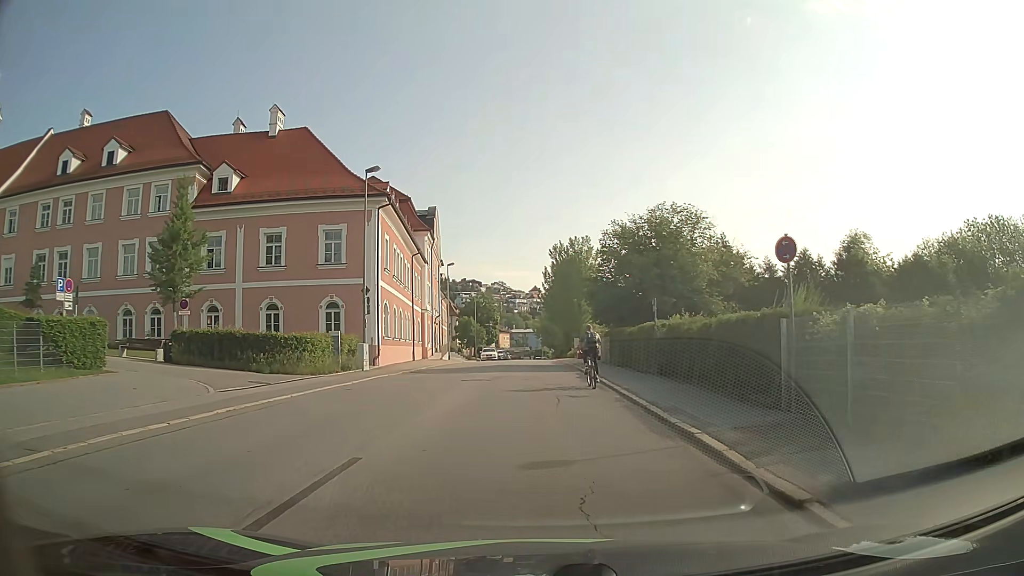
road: tertiary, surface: asphalt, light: Day
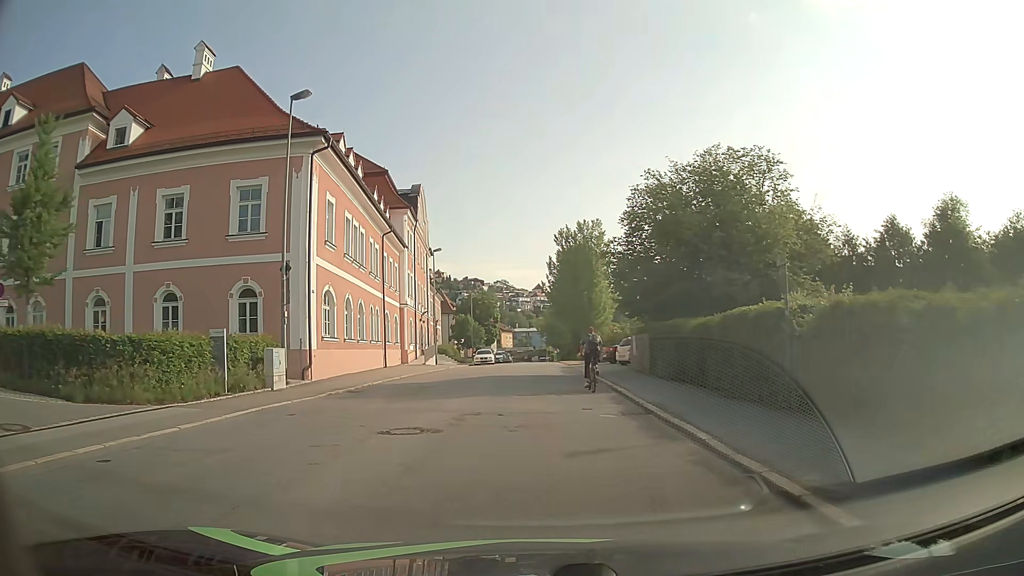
(0.0, +11.9) m; -1°
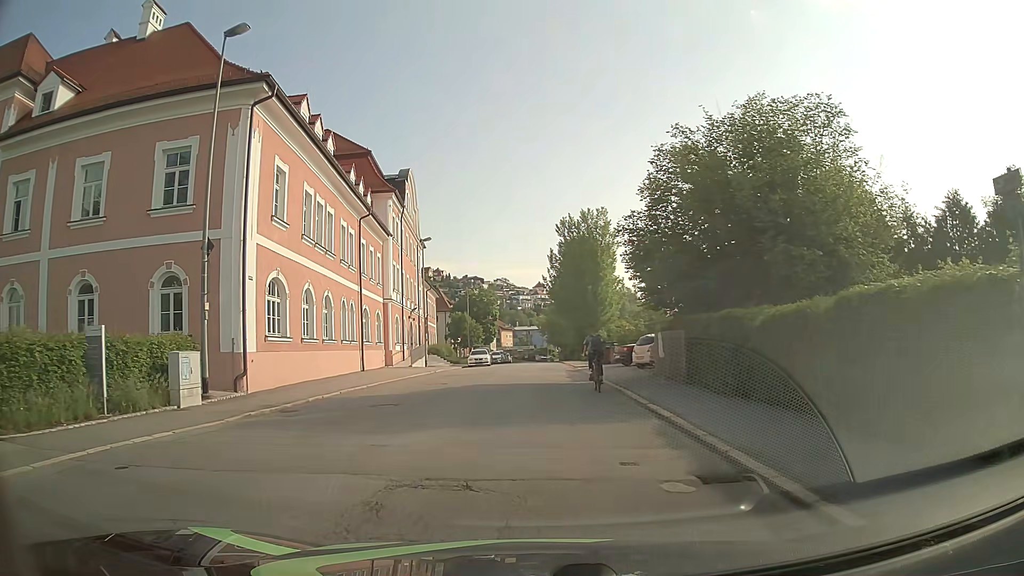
(+0.1, +6.0) m; +1°
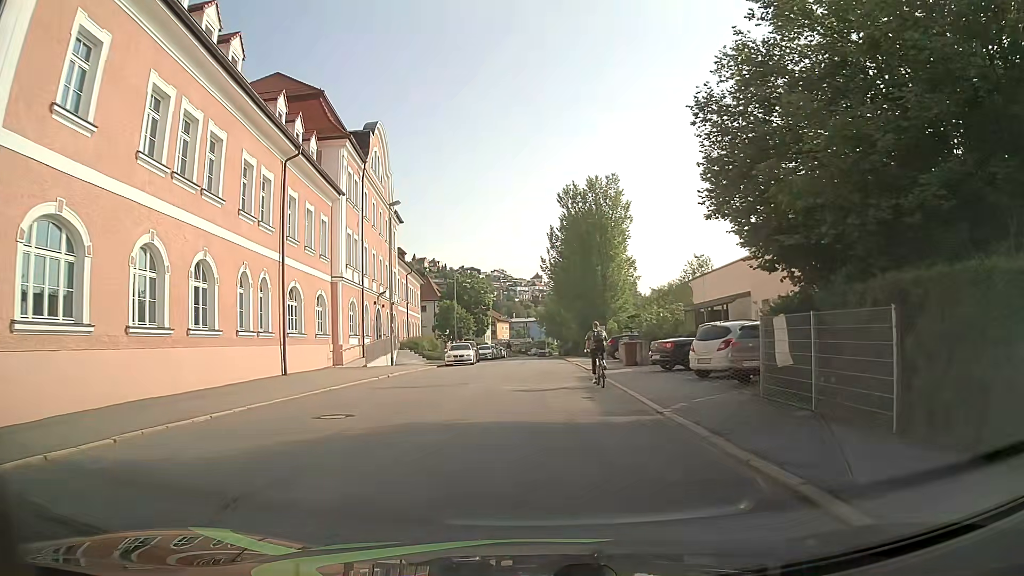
(-0.1, +11.8) m; 0°
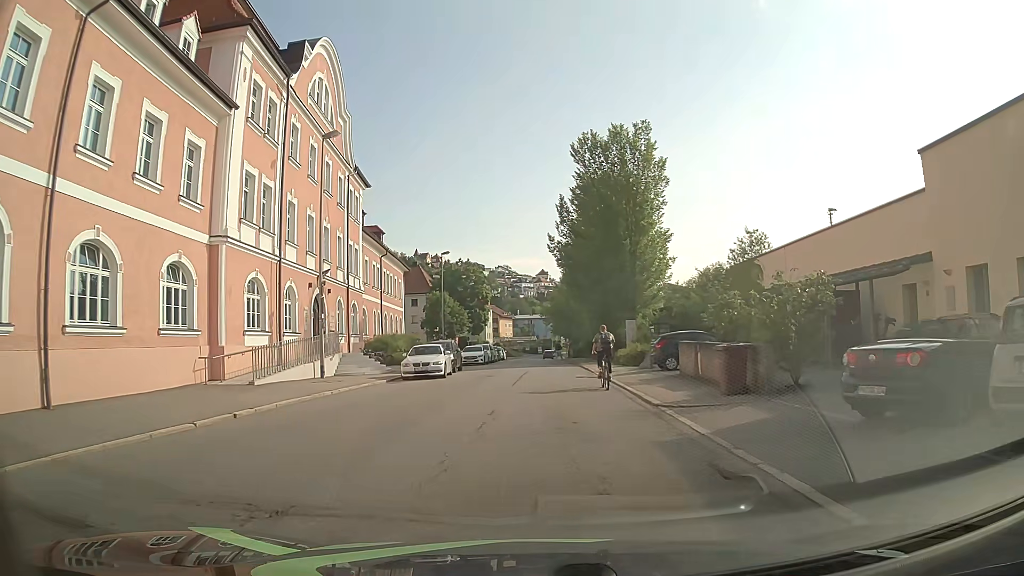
(-0.1, +14.8) m; -2°
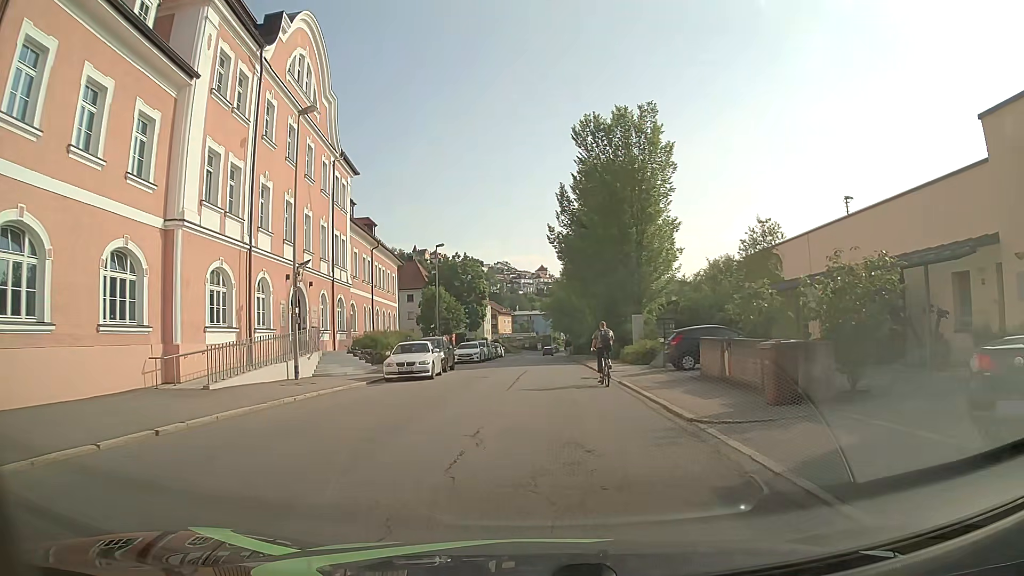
(+0.1, +3.0) m; -1°
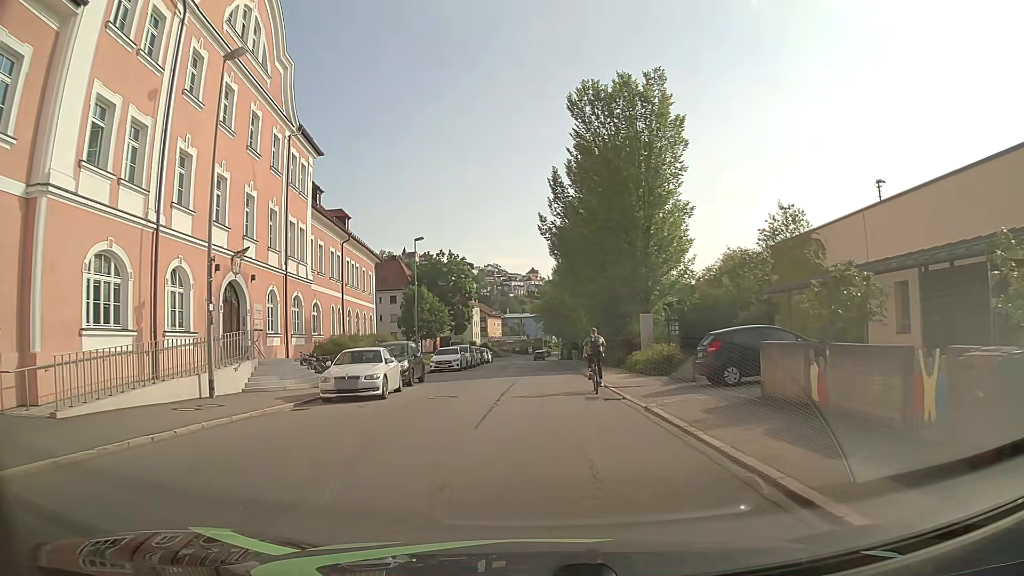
(+0.2, +6.3) m; +3°
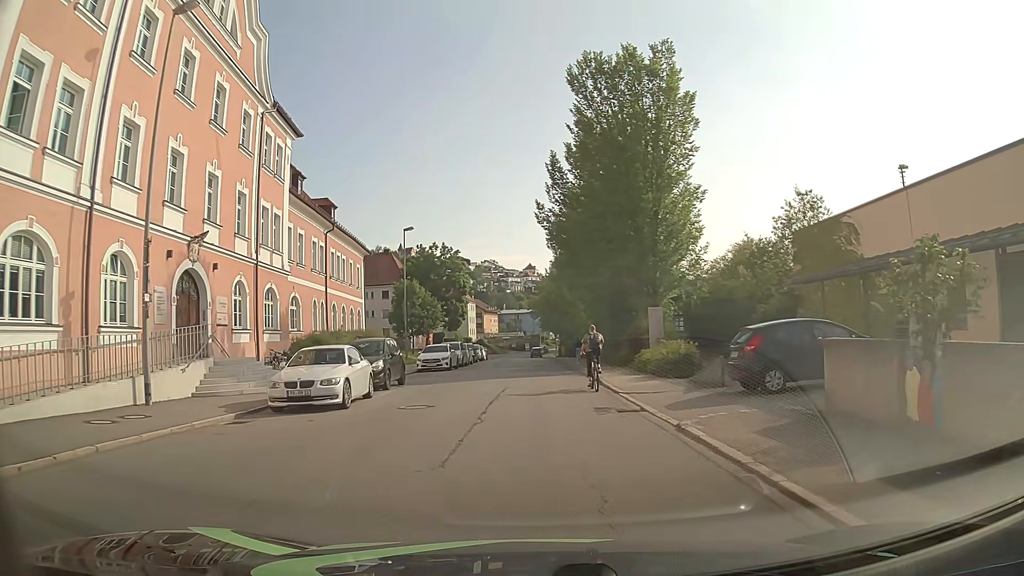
(0.0, +3.4) m; +1°
(0, +10) (0, +20) (-1, +30) (-2, +40) (-3, +50) (-3, +60) (-3, +70) (-4, +80) (-4, +90) (-4, +100) m
